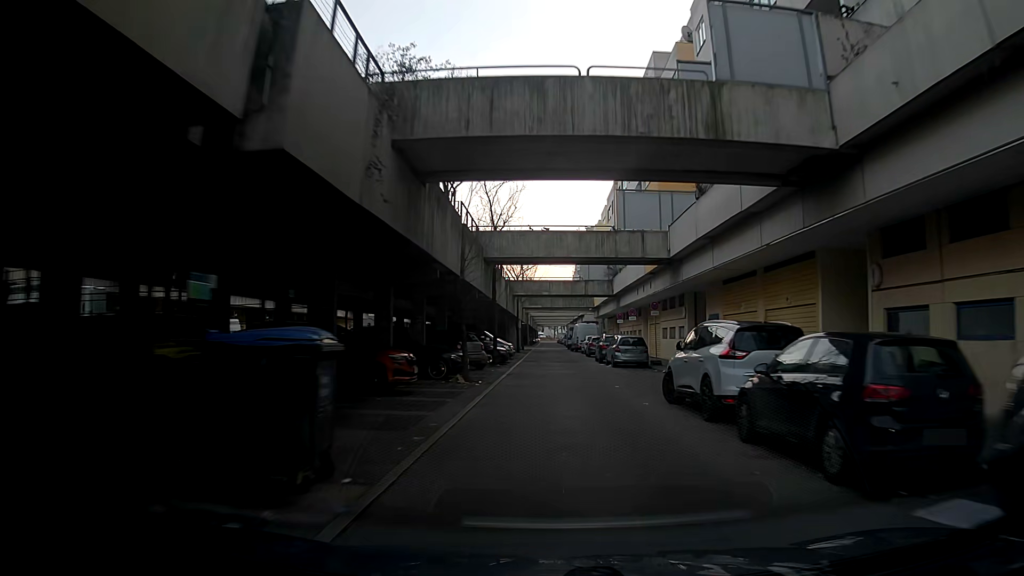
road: residential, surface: asphalt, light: Day
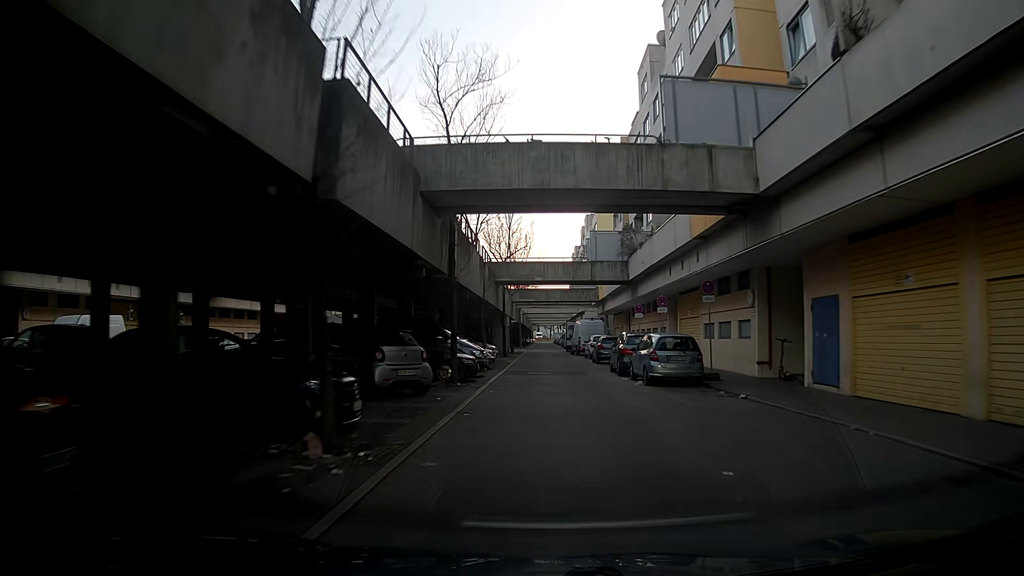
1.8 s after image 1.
(+0.3, +11.9) m; +1°
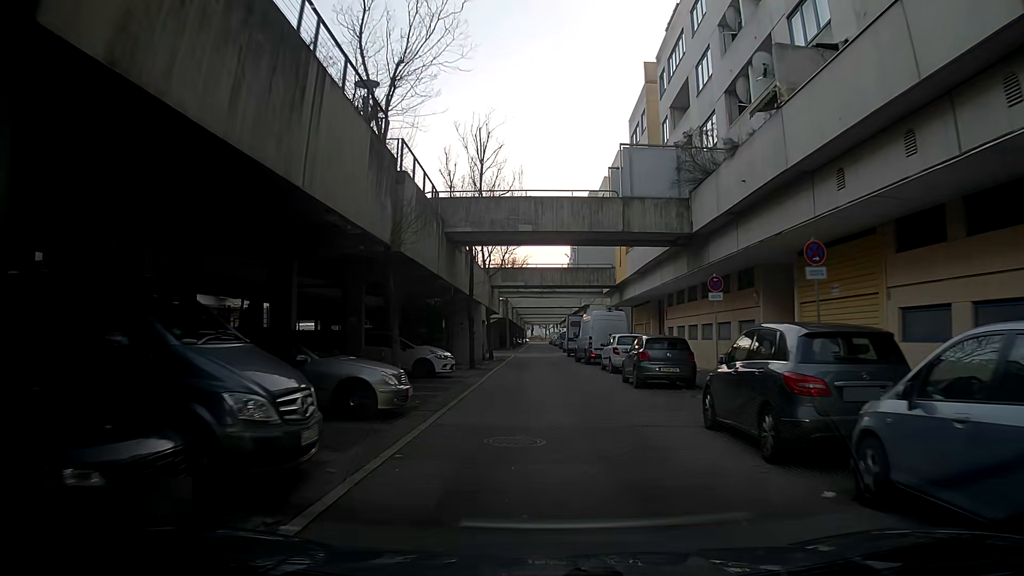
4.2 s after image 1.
(-0.1, +16.6) m; +2°
(0, +10) (-1, +20) (-1, +30) (-1, +40) (-2, +50) (-2, +60) (-3, +70) (-4, +80) (-4, +90) (-4, +100) m
